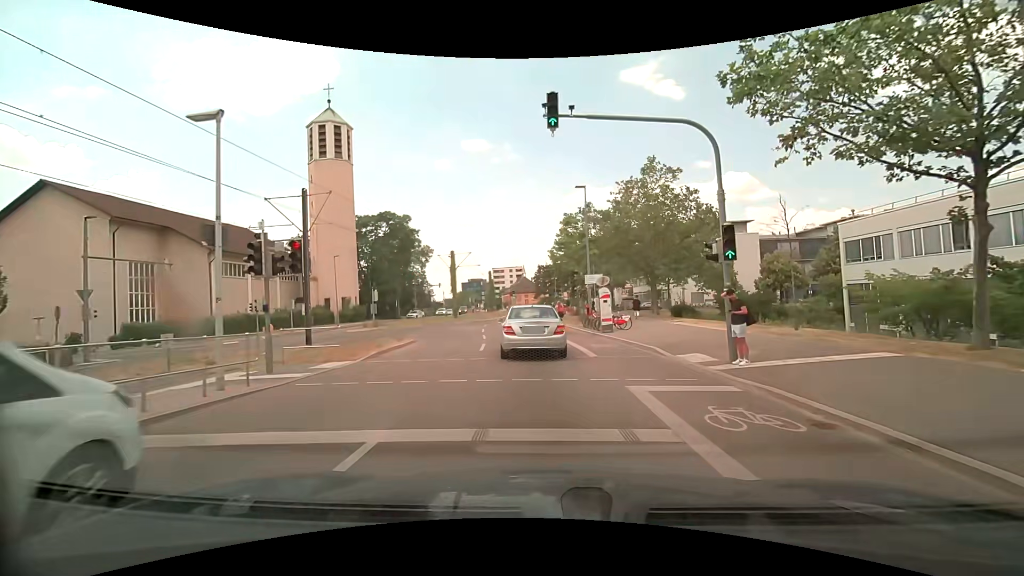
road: secondary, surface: asphalt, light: Day
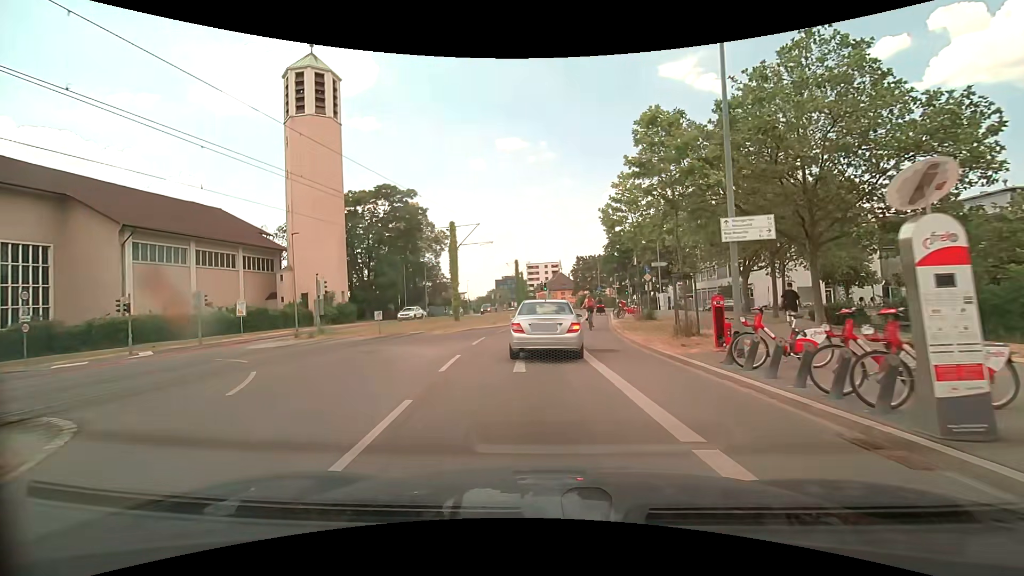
(-0.5, +17.9) m; -4°
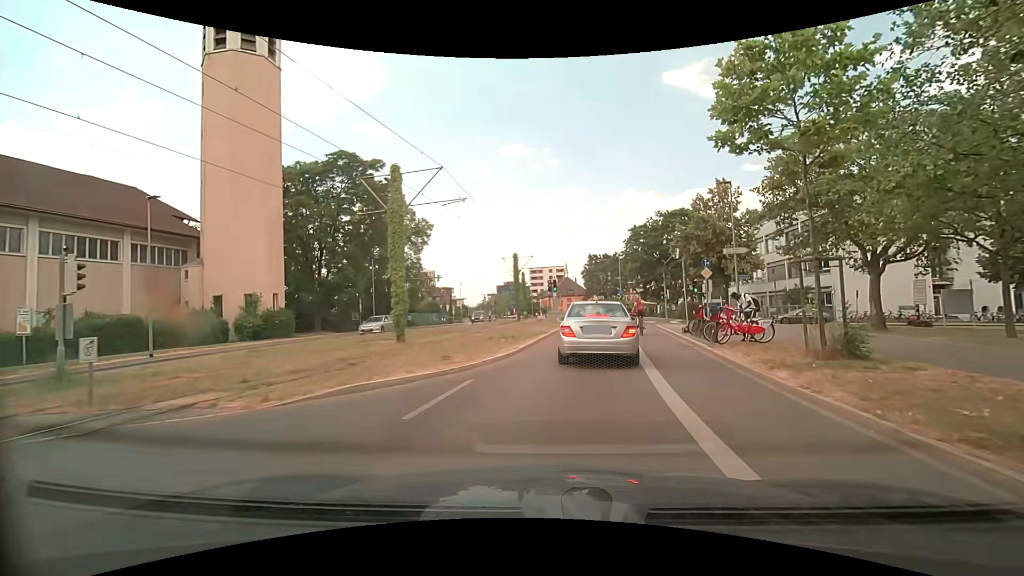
(-0.7, +16.1) m; -1°
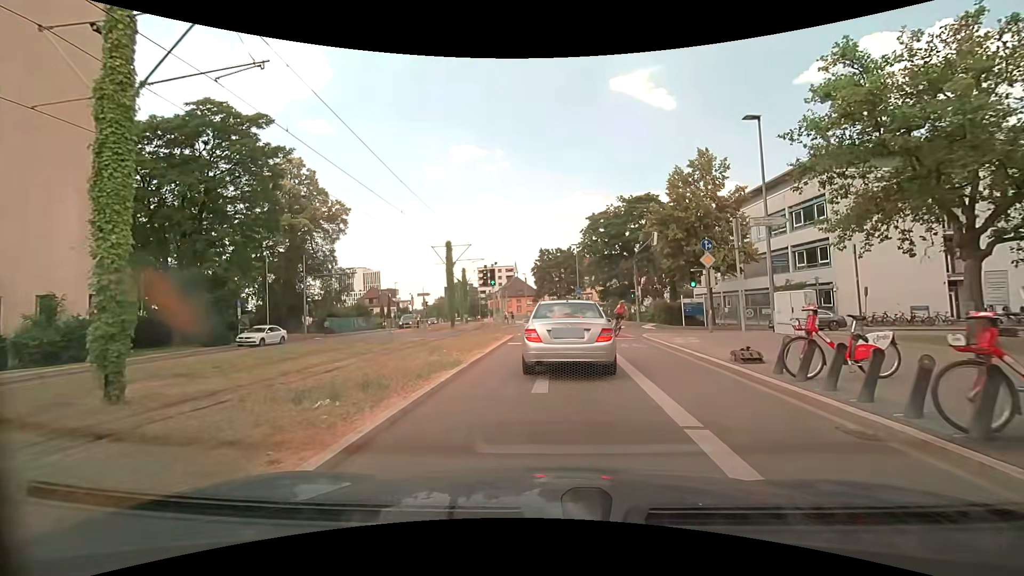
(+0.6, +11.2) m; +5°
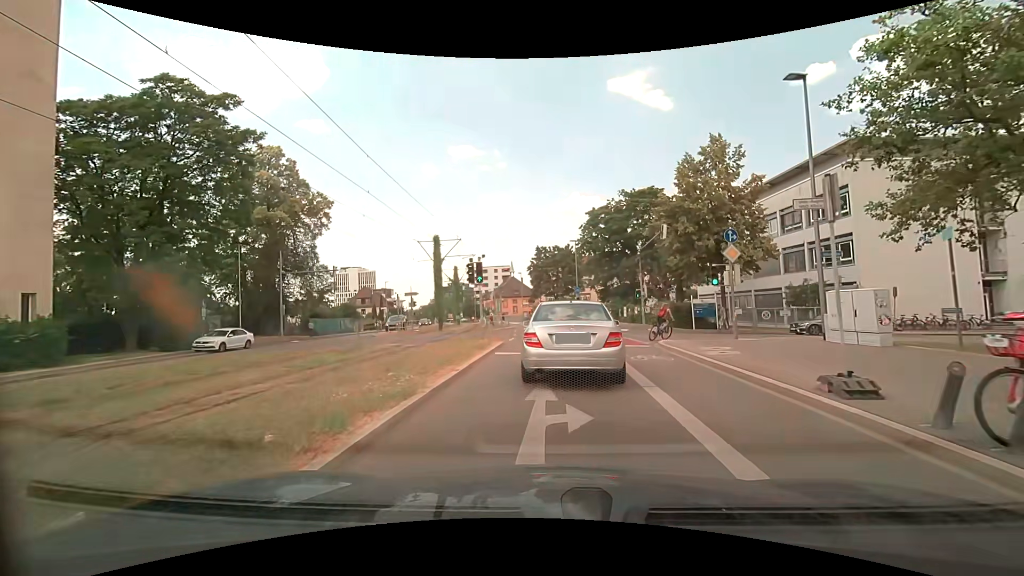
(0.0, +3.5) m; 0°
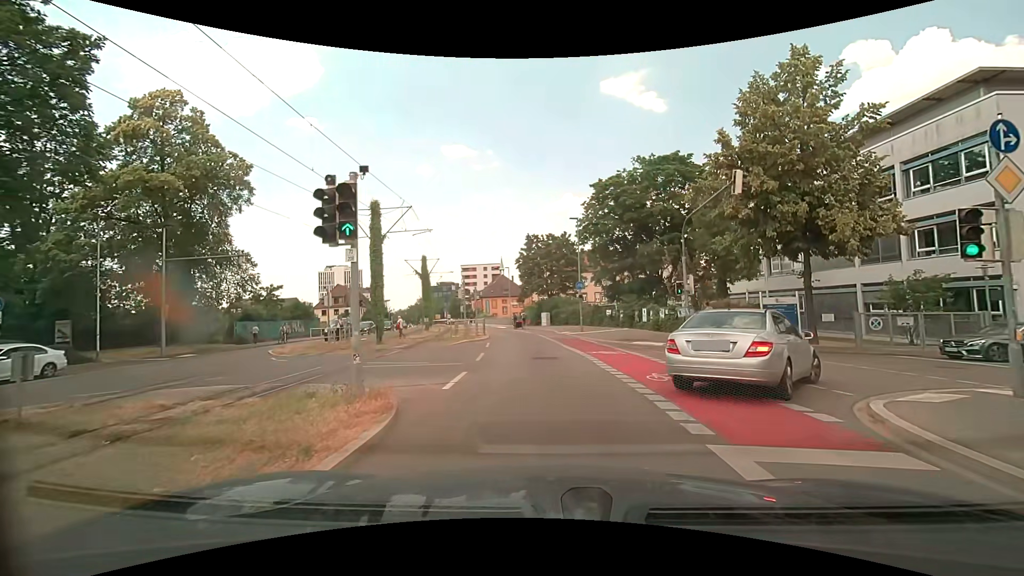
(+0.3, +12.3) m; 0°
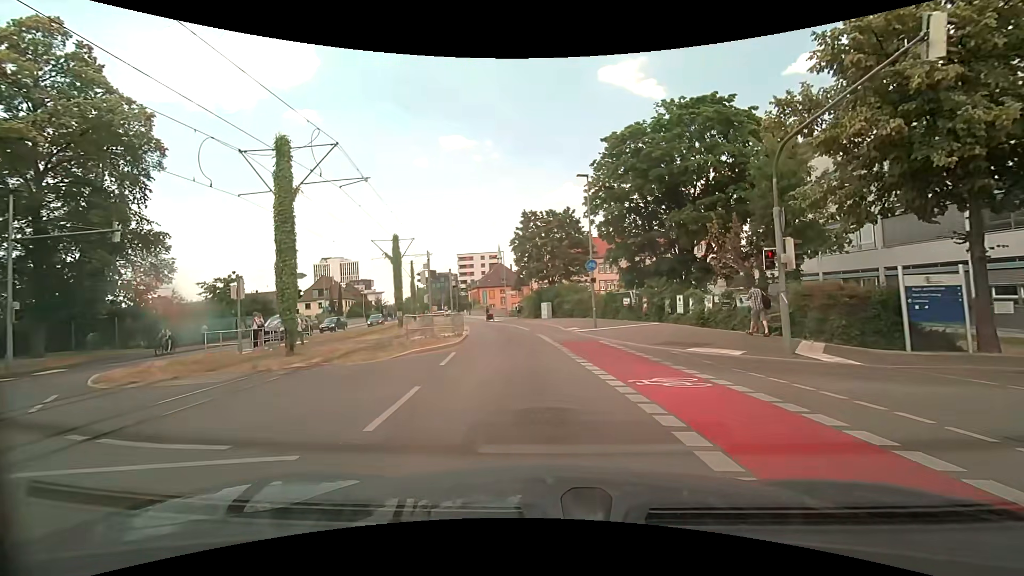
(+0.3, +9.3) m; +1°
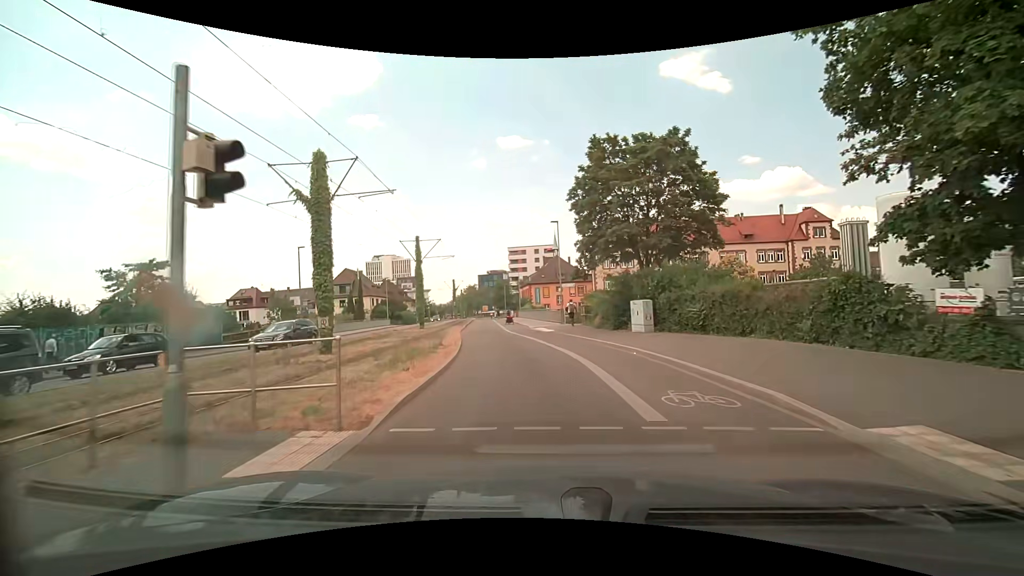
(-1.4, +22.3) m; -7°
(0, +10) (-1, +20) (-3, +30) (-4, +40) (-6, +50) (-7, +60) (-8, +69) (-10, +79) (-11, +89) (-12, +99) m
